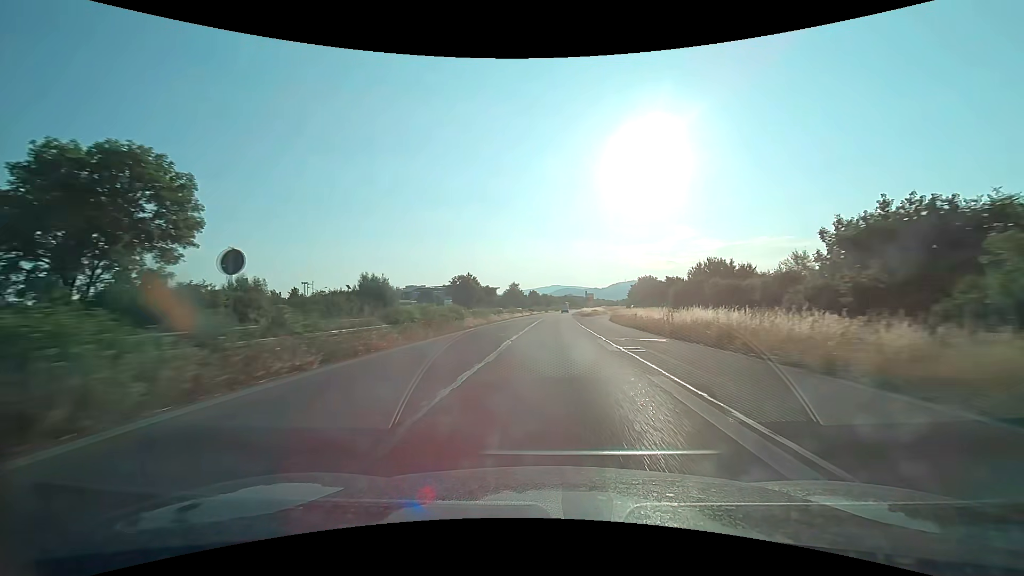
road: trunk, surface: asphalt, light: Day
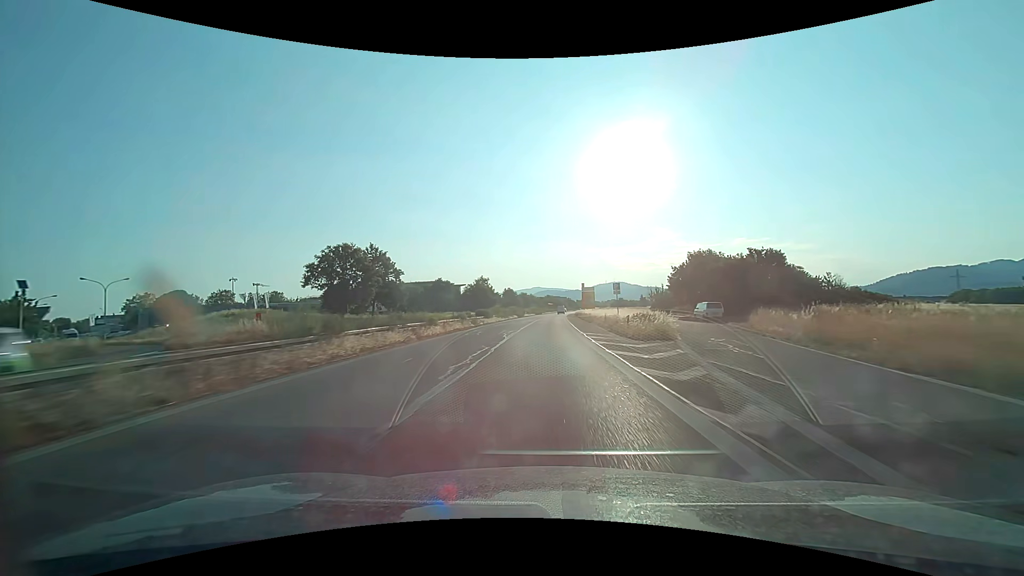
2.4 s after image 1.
(+1.3, +61.2) m; +2°
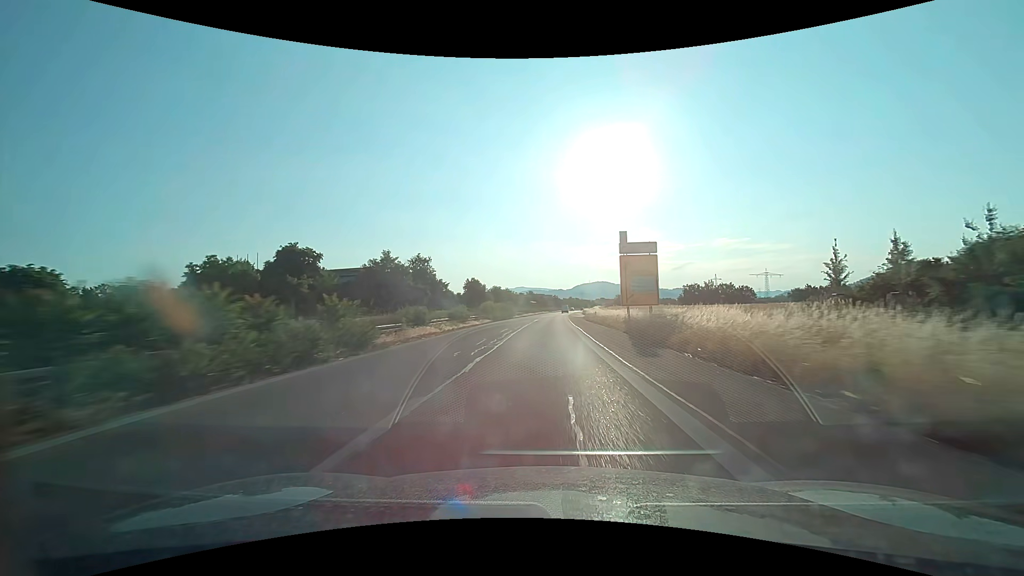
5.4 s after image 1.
(+1.2, +76.6) m; +2°
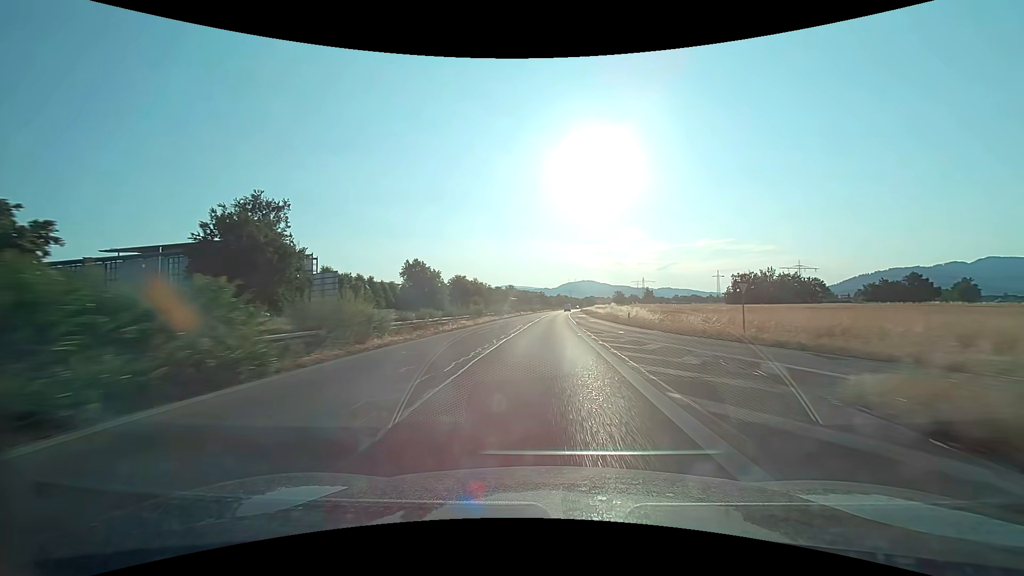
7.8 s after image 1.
(+0.8, +61.3) m; +2°
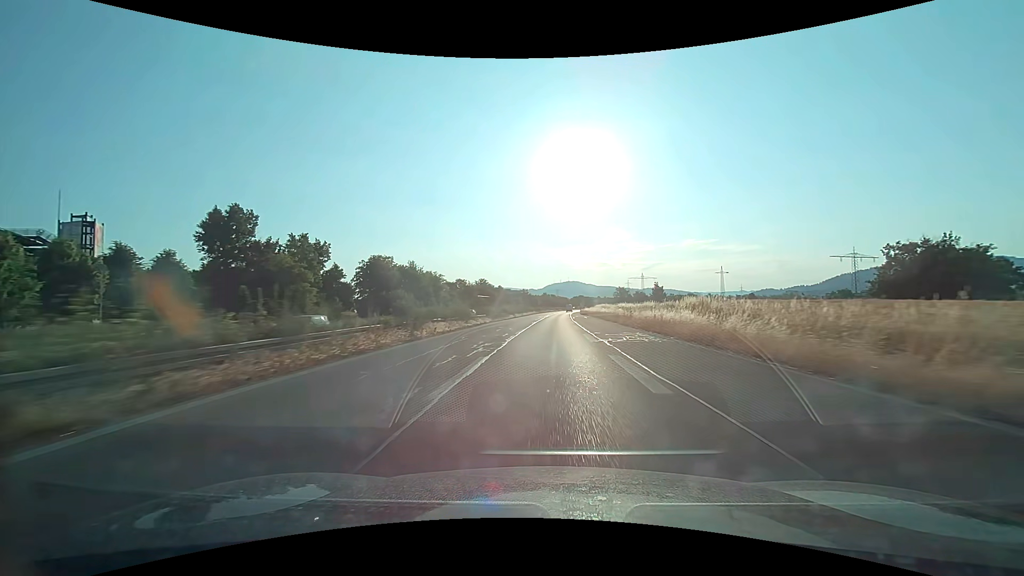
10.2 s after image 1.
(+1.0, +61.3) m; +2°
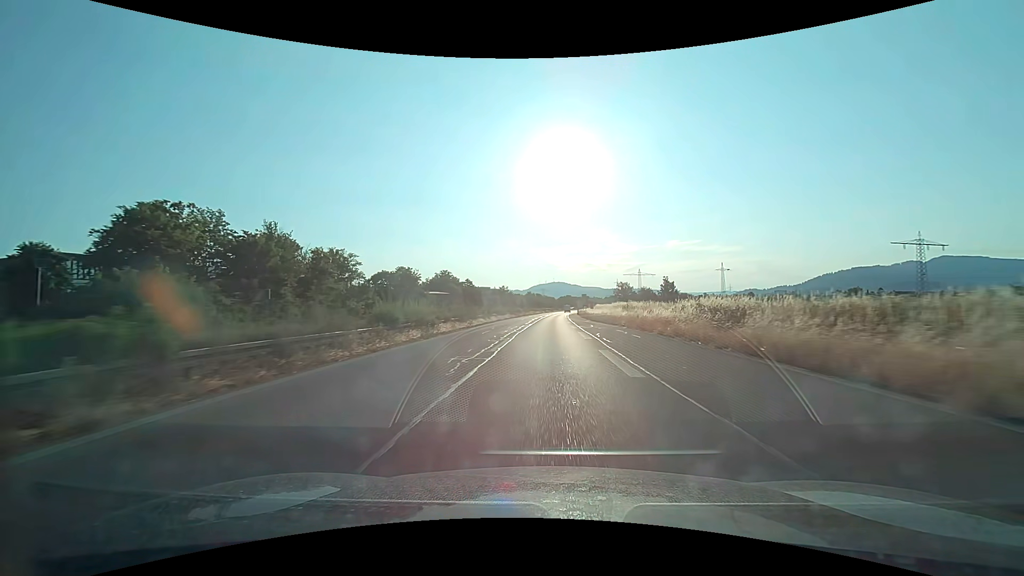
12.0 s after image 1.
(+0.5, +45.9) m; +2°
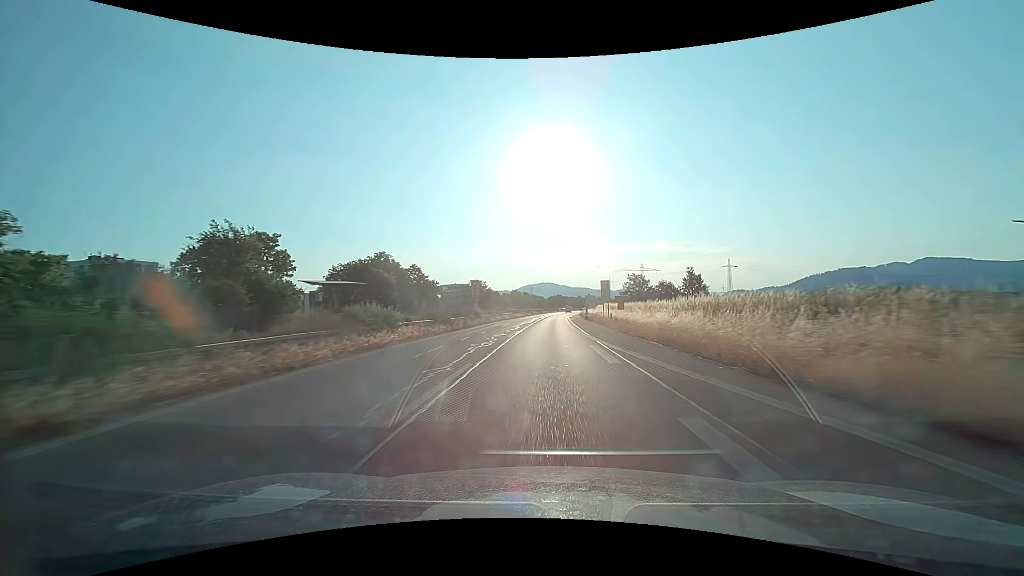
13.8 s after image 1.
(+0.5, +46.0) m; +1°
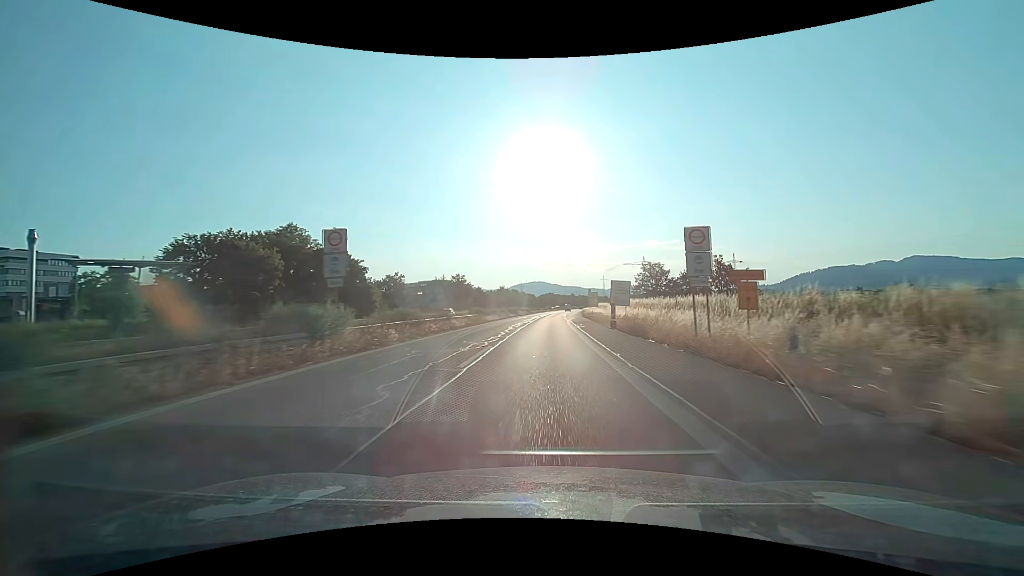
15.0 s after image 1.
(+0.2, +30.7) m; +1°
(0, +10) (0, +20) (0, +30) (0, +40) (+1, +50) (+1, +60) (+1, +70) (+1, +80) (+2, +90) (+2, +100) m
